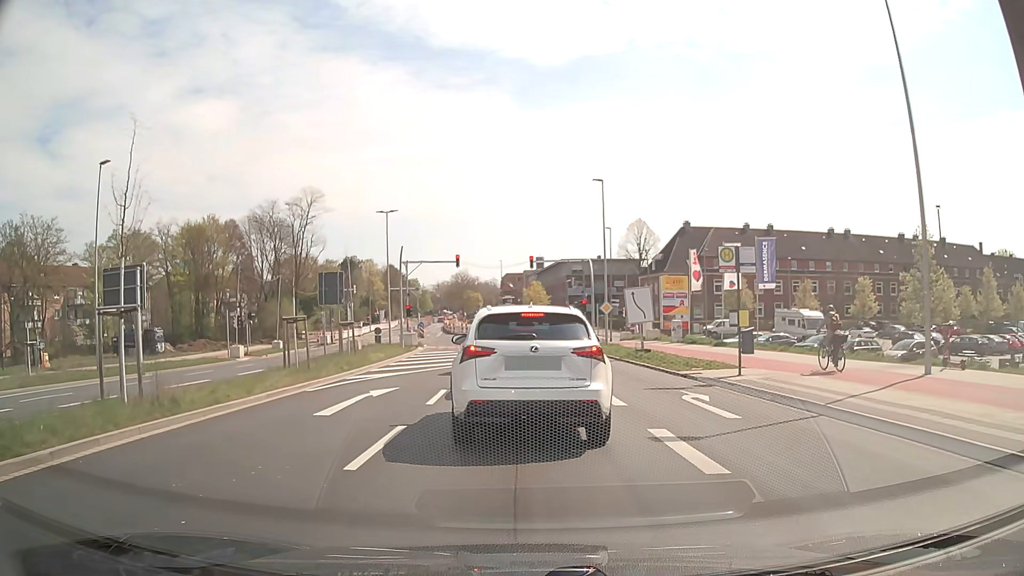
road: secondary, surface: asphalt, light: Day
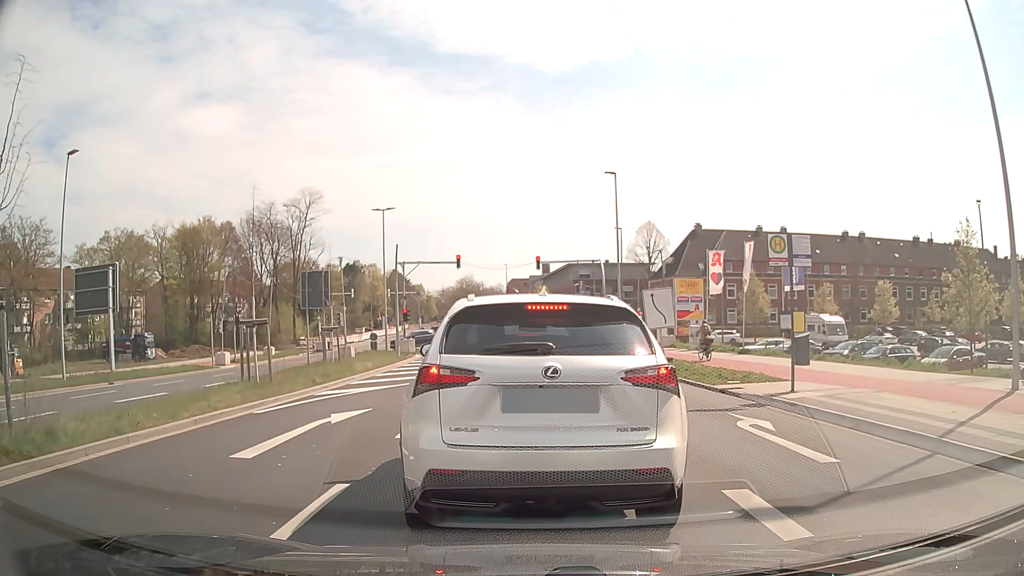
(0.0, +3.1) m; 0°
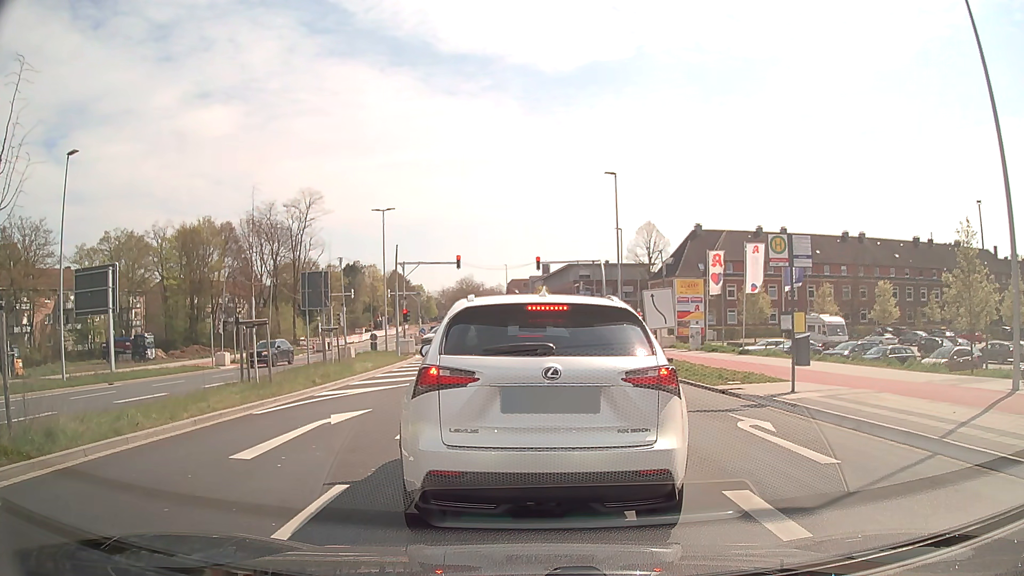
(0.0, +0.1) m; 0°
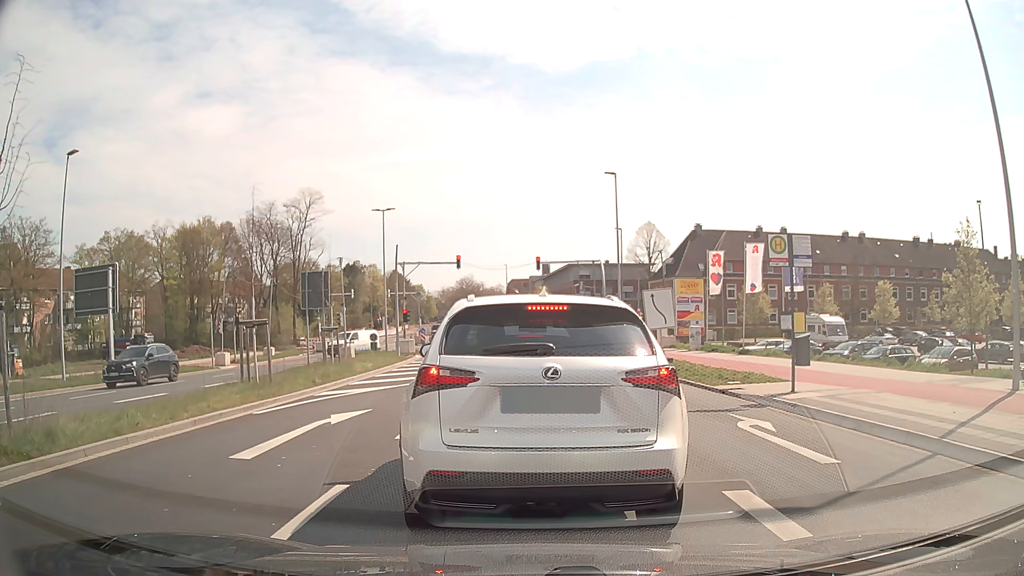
(0.0, 0.0) m; 0°
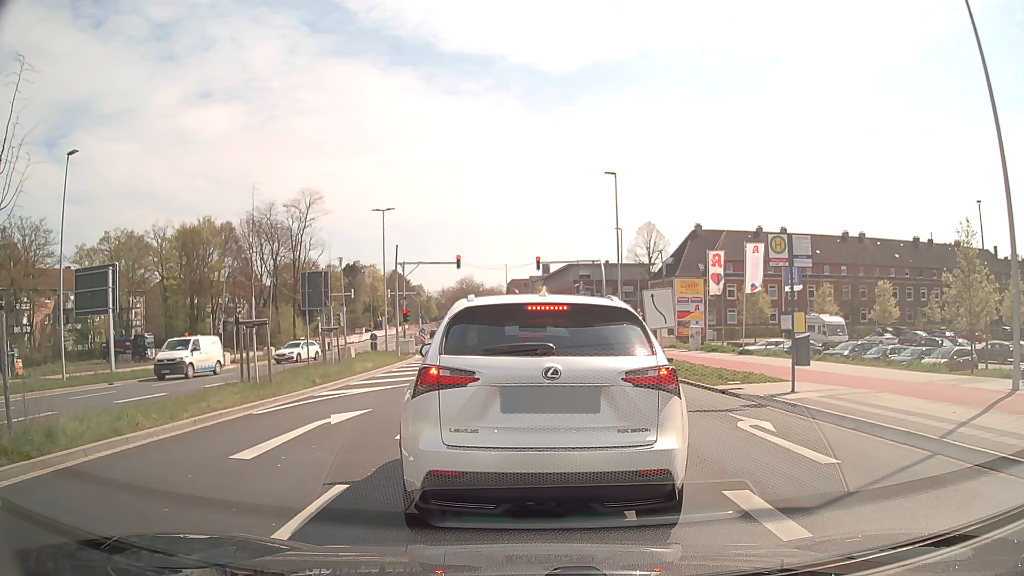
(0.0, 0.0) m; 0°
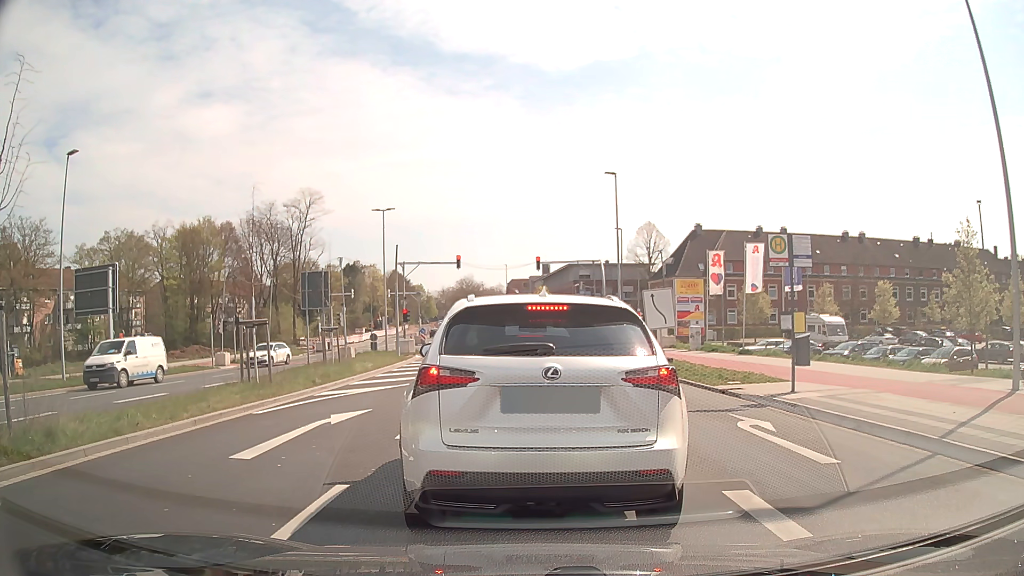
(0.0, 0.0) m; 0°
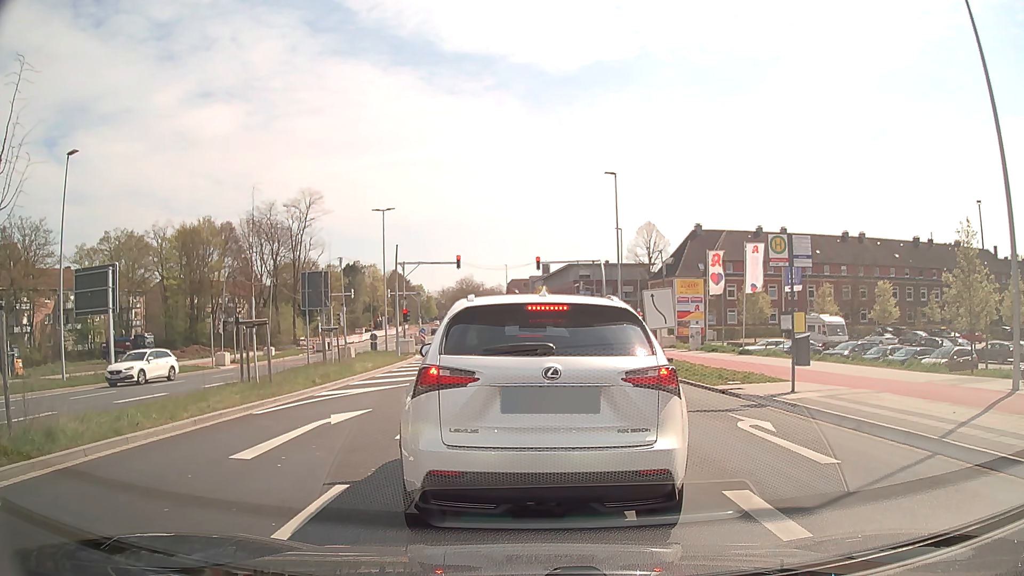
(0.0, 0.0) m; 0°
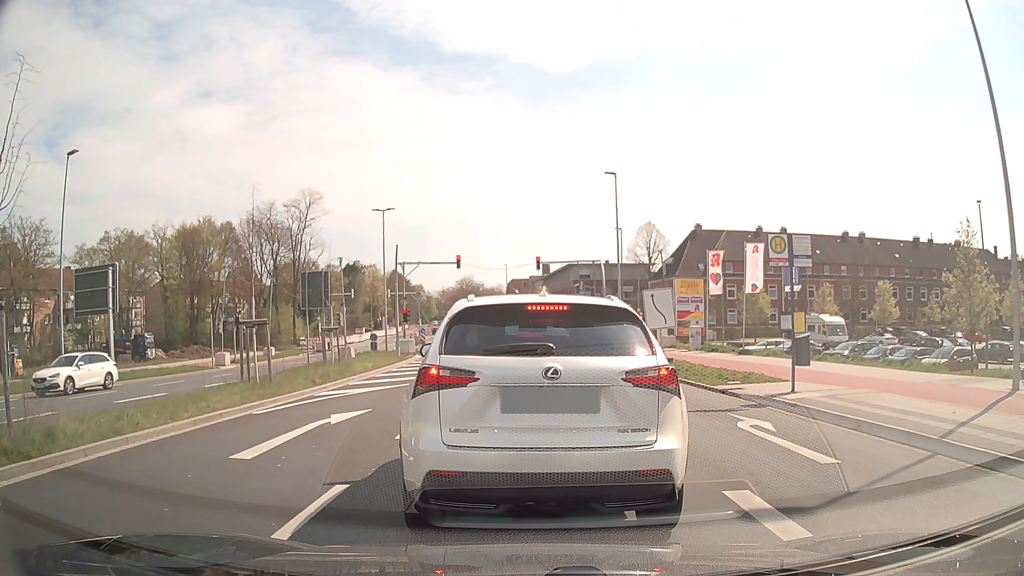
(0.0, 0.0) m; 0°
(0, +10) (0, +20) (-1, +30) (-2, +40) (-3, +50) (-5, +60) (-8, +69) (-10, +79) (-12, +89) (-13, +99) m
